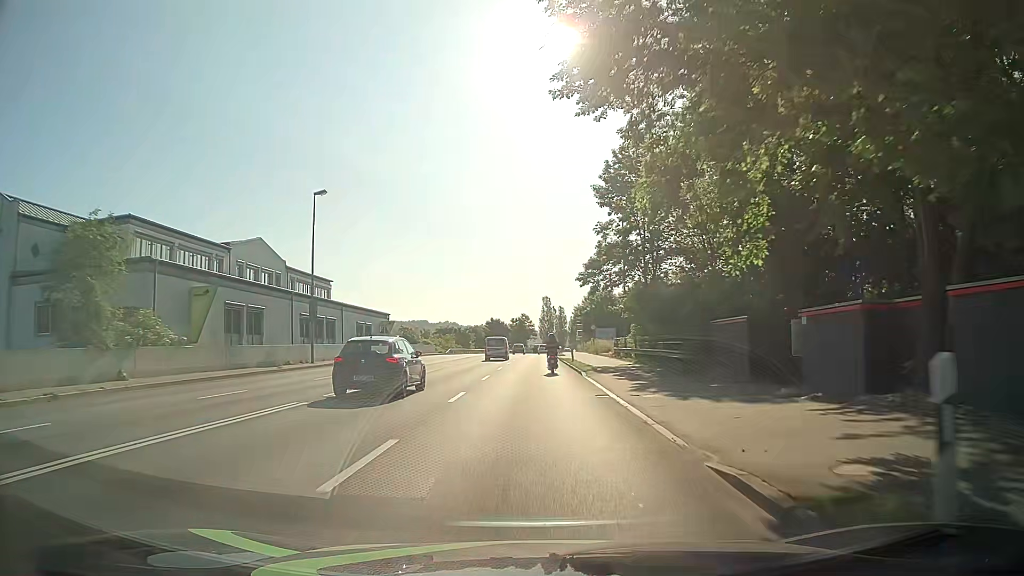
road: primary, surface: asphalt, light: Day
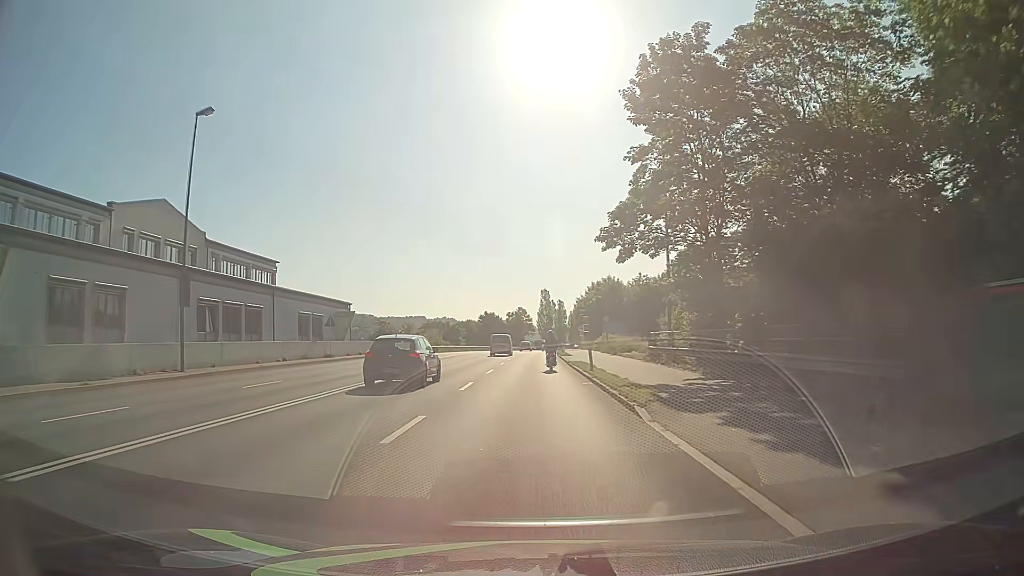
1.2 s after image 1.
(0.0, +15.3) m; 0°
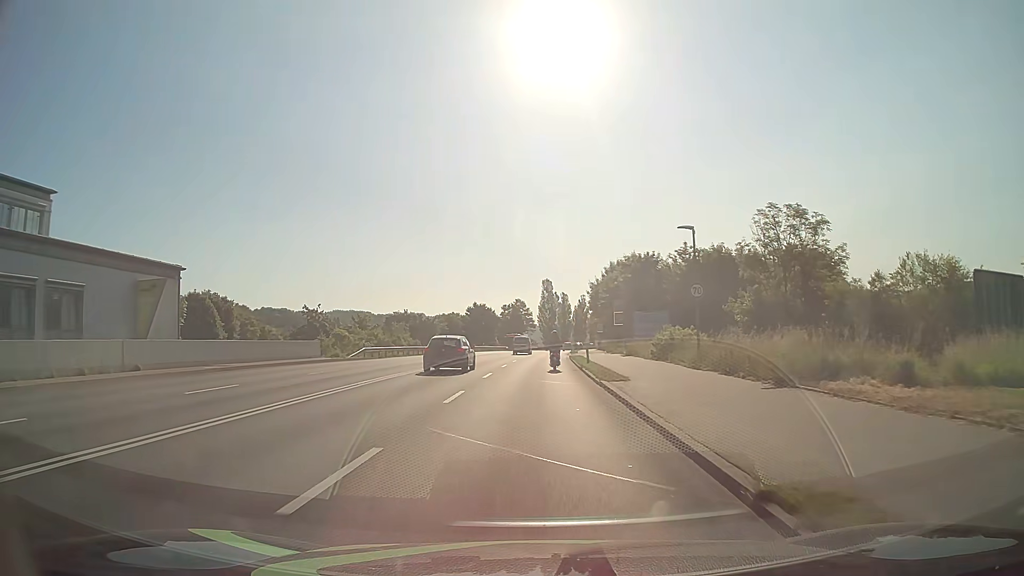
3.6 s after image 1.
(-0.2, +30.7) m; 0°
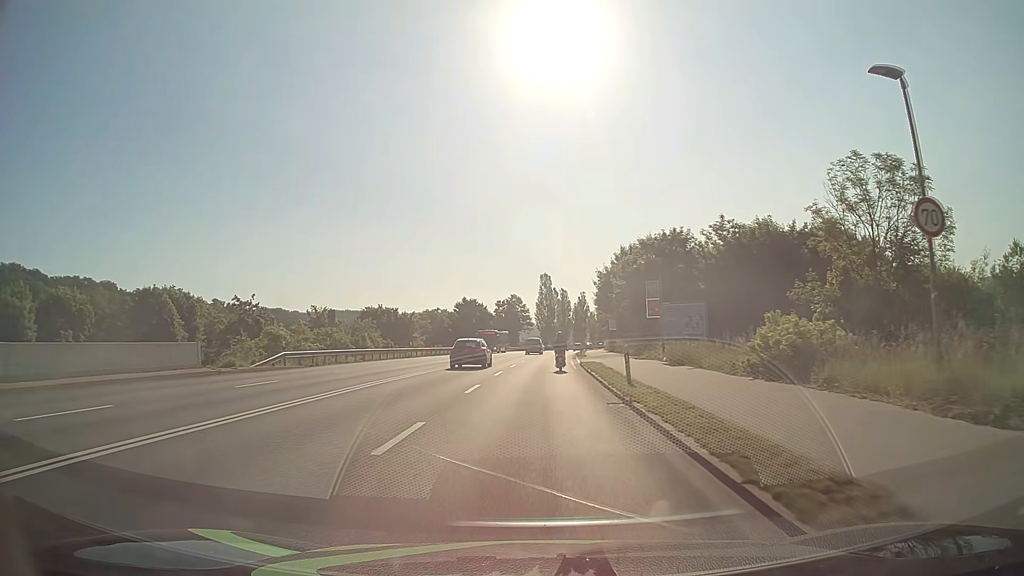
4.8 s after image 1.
(-0.1, +15.3) m; 0°
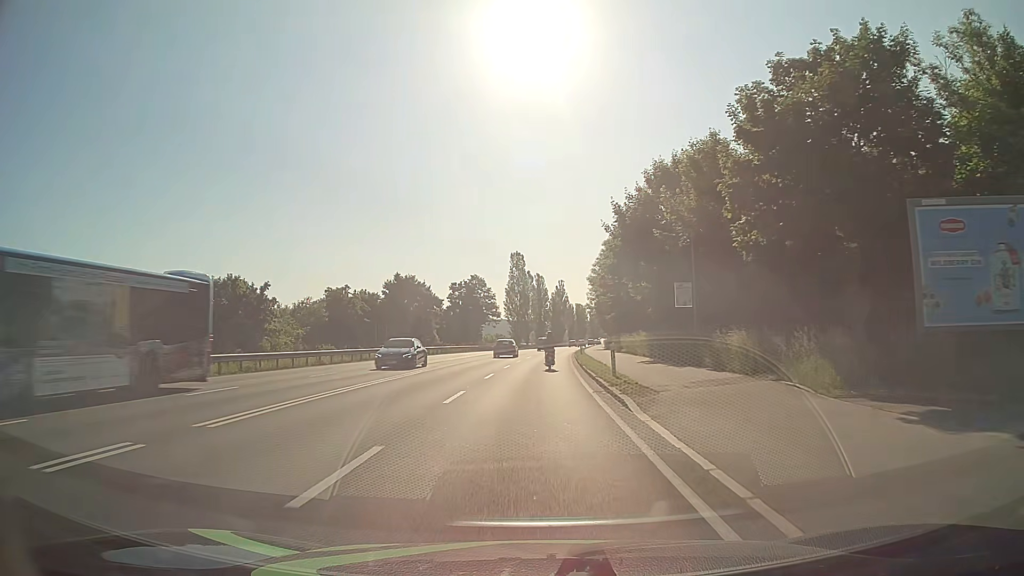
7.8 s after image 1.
(+0.7, +38.5) m; +2°
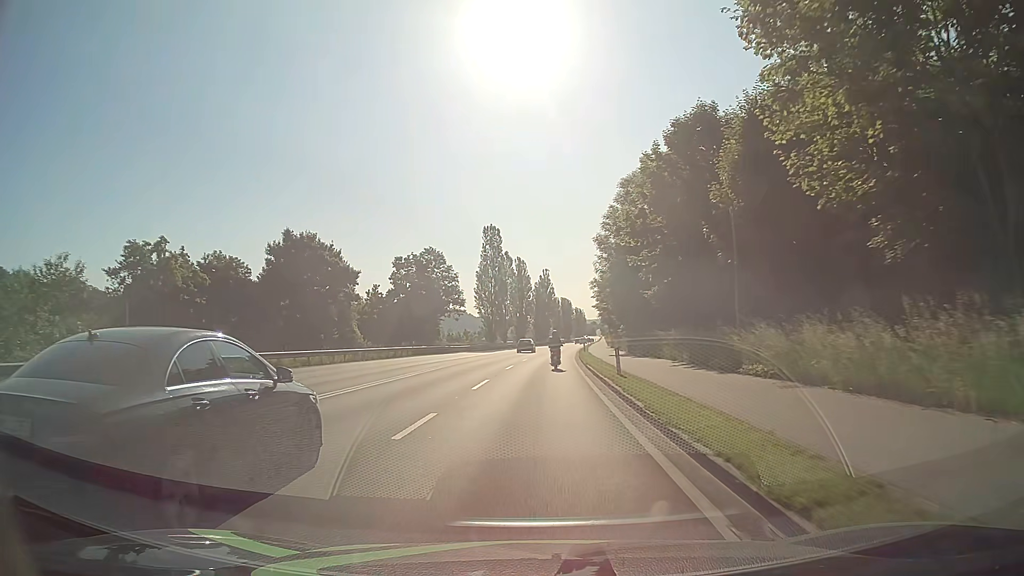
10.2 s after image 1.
(+0.3, +32.1) m; +1°
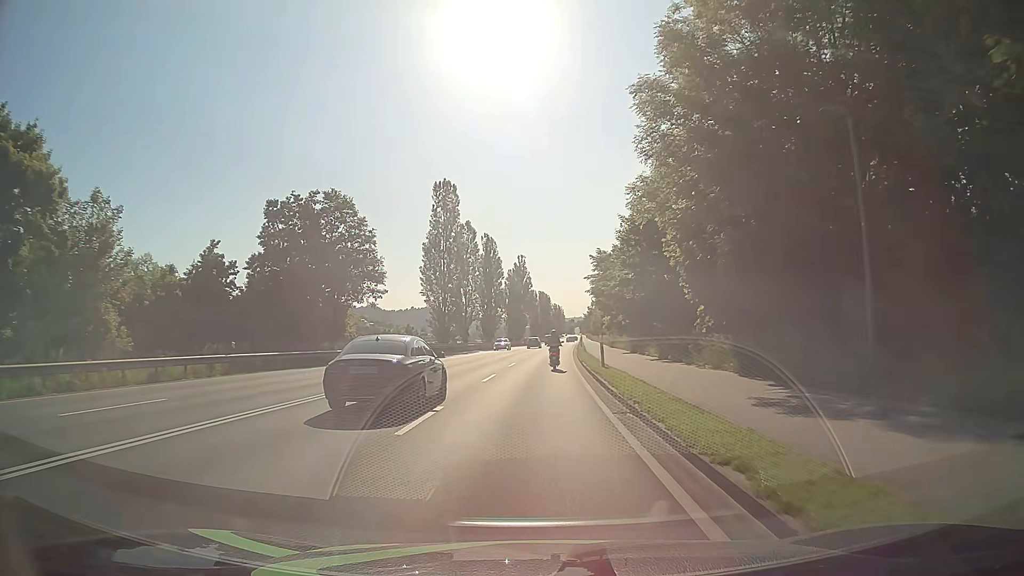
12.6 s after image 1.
(+0.8, +32.6) m; +3°
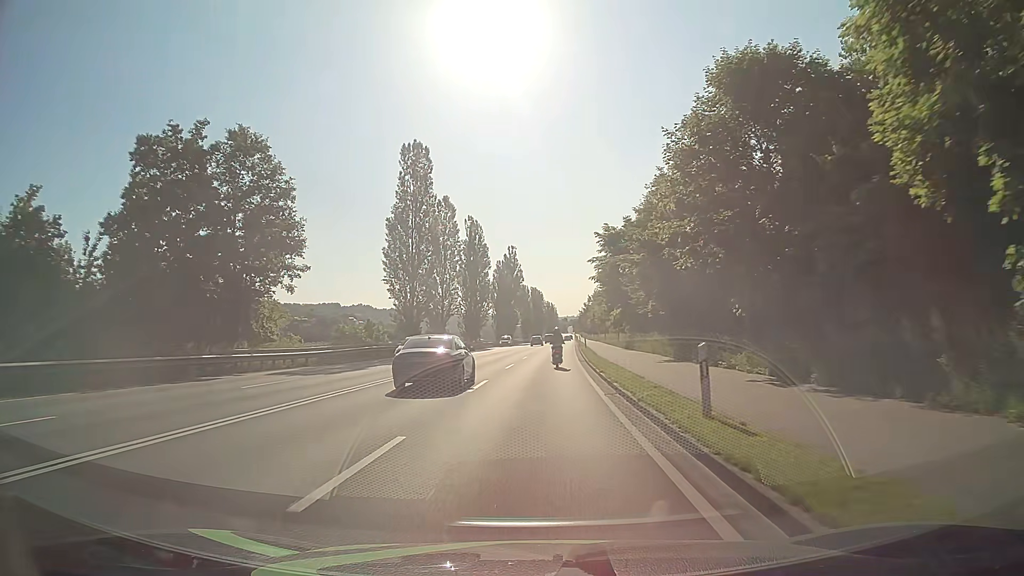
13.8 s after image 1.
(-0.1, +16.4) m; 0°
